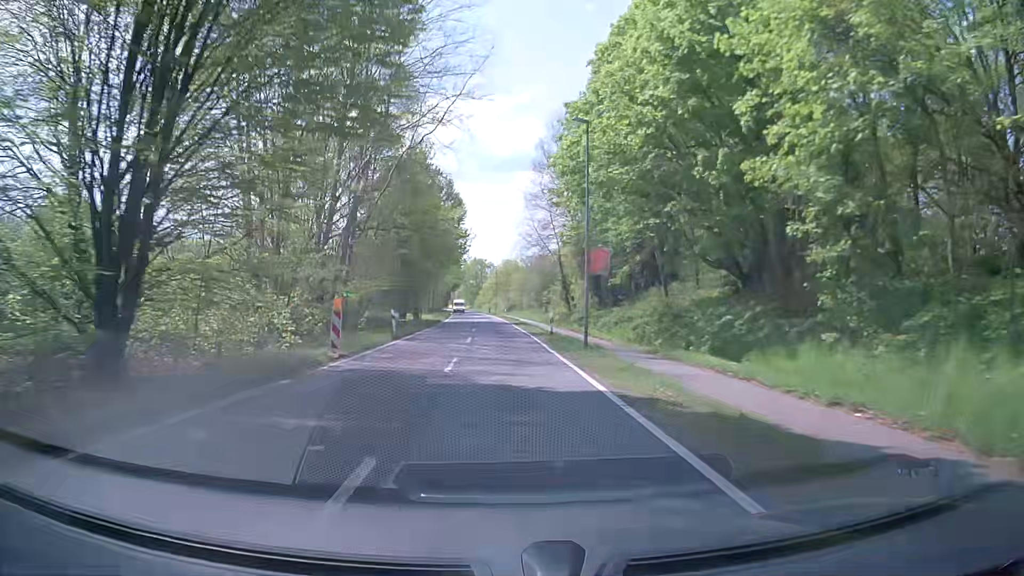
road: tertiary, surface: asphalt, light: Day
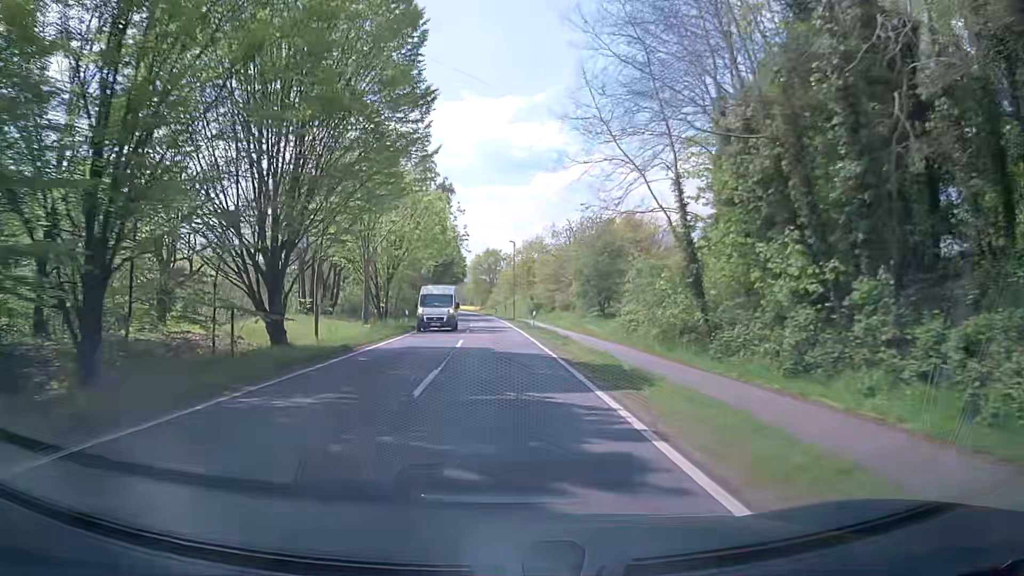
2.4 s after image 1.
(-0.5, +40.6) m; -1°
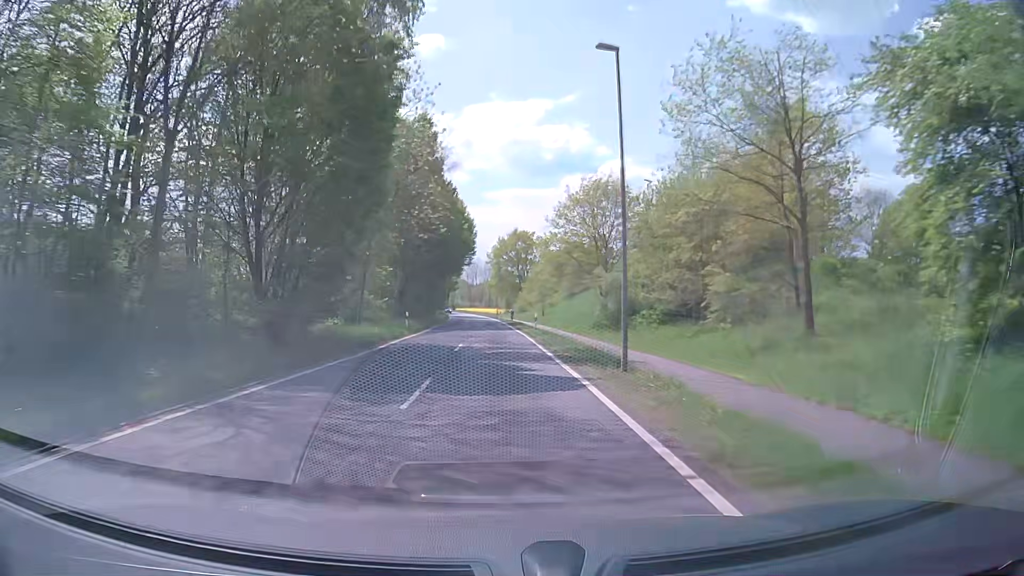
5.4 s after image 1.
(-1.6, +50.3) m; -3°
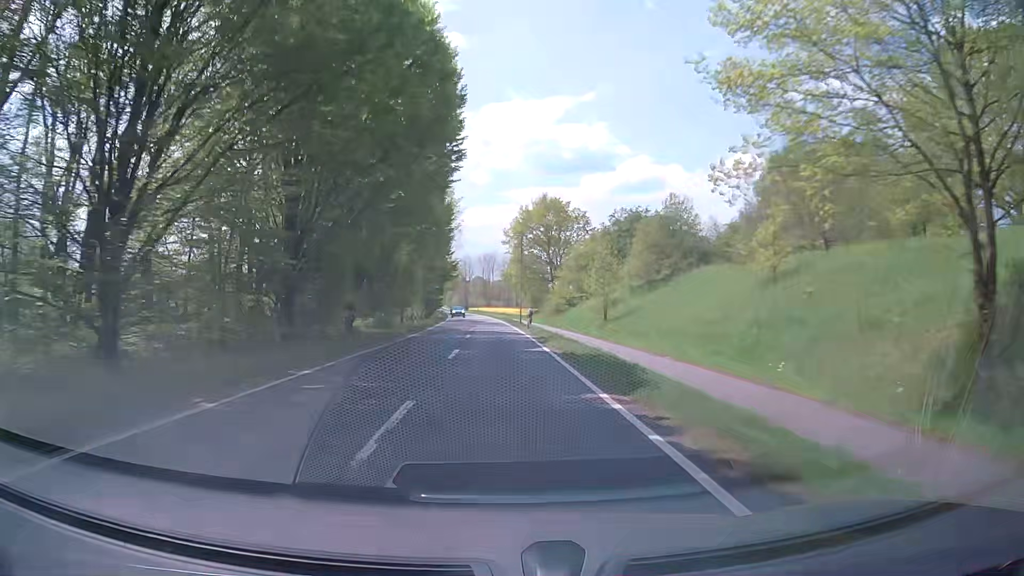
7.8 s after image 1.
(-0.9, +40.3) m; -2°
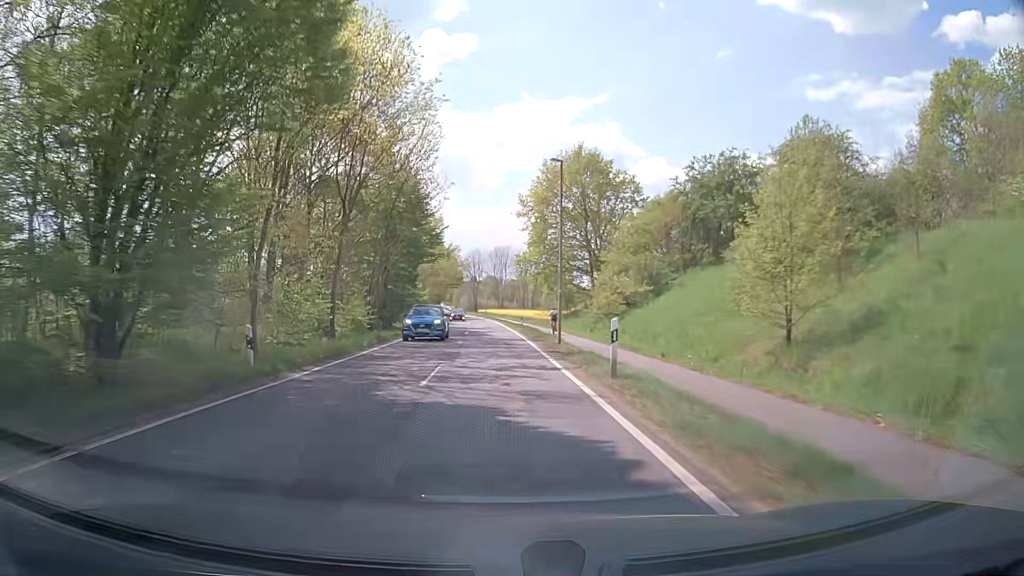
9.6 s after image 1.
(-0.2, +30.2) m; -1°
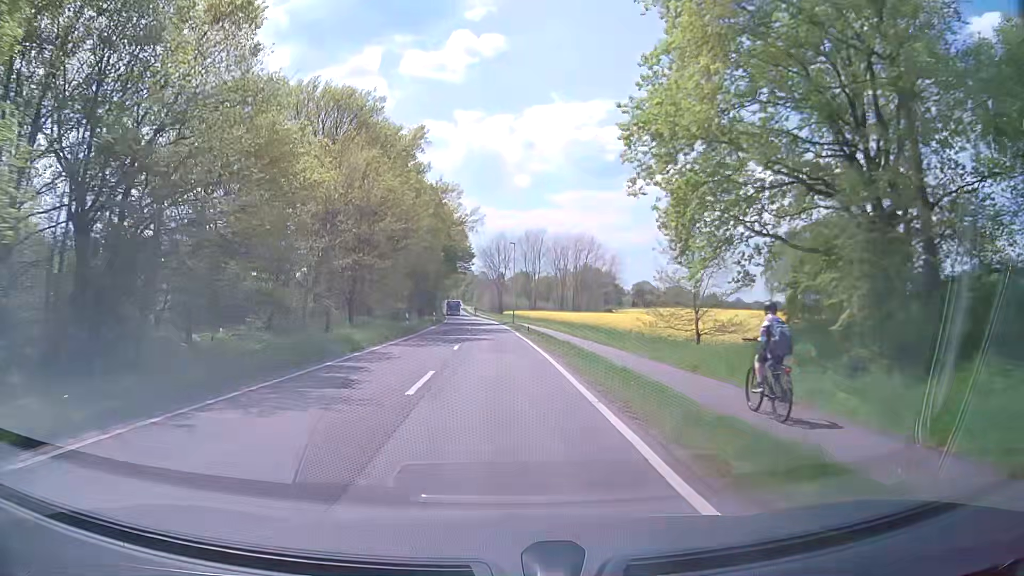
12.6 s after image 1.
(-1.1, +50.3) m; -3°
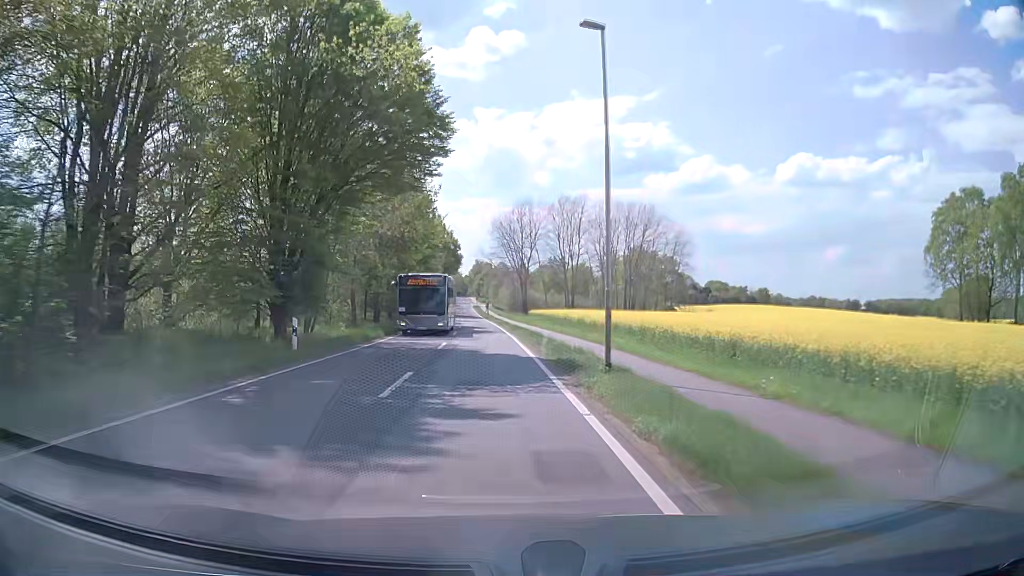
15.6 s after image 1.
(-0.4, +49.5) m; -1°
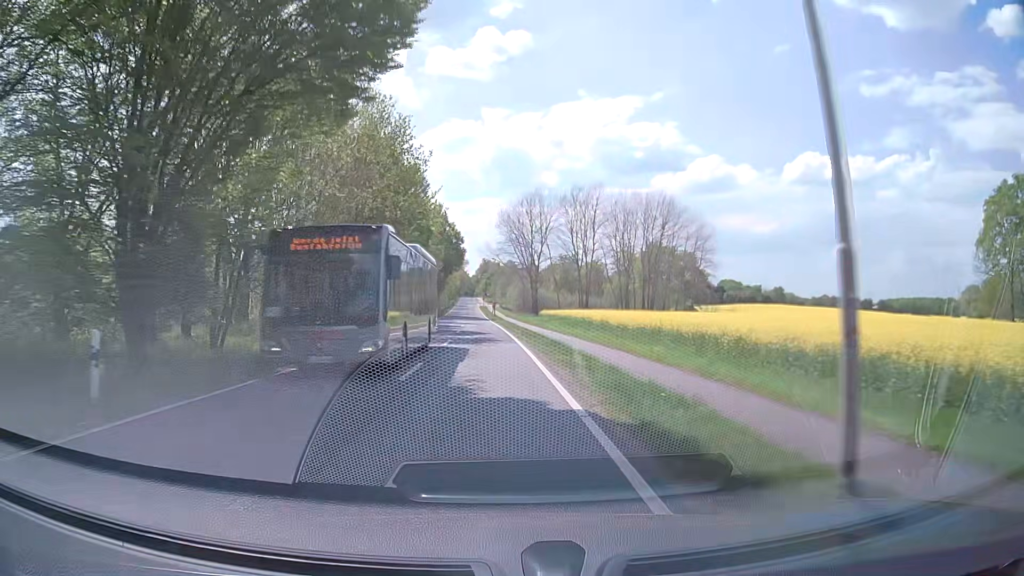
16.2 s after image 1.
(-0.1, +9.8) m; -1°
(0, +10) (0, +20) (-1, +30) (-1, +40) (-1, +50) (-2, +60) (-2, +70) (-3, +80) (-3, +90) (-4, +100) m
